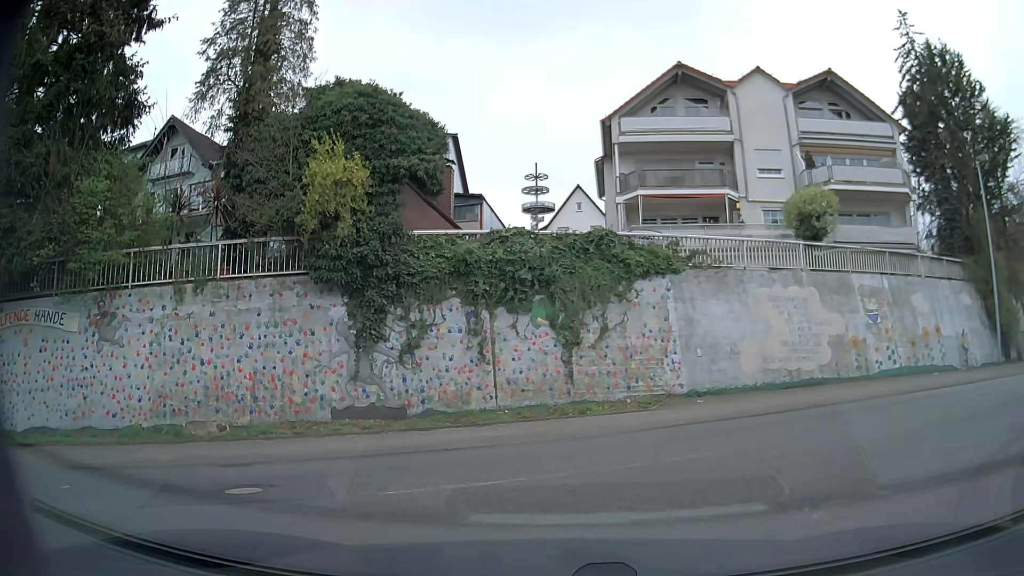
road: residential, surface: asphalt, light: Day
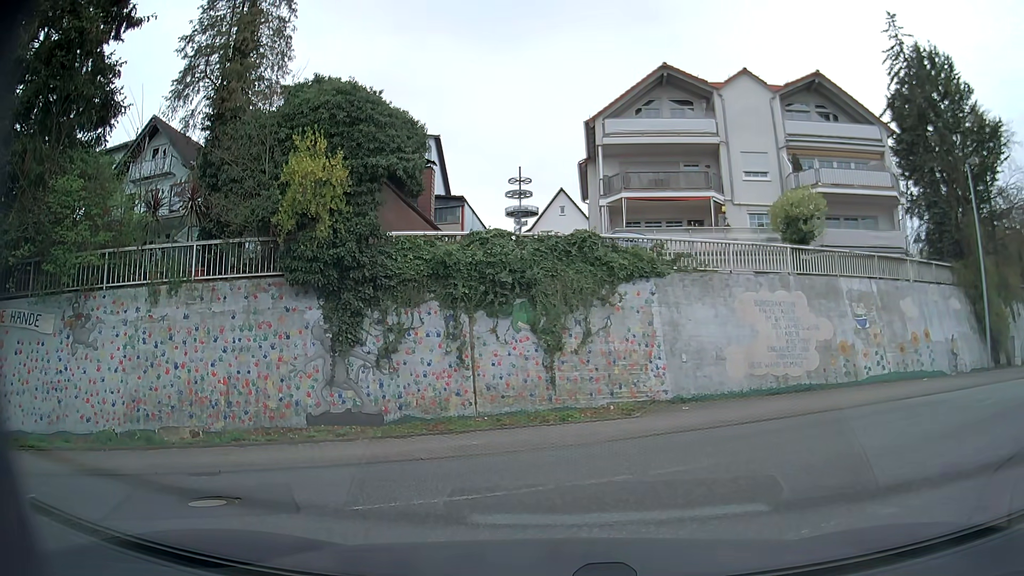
(0.0, +0.6) m; 0°
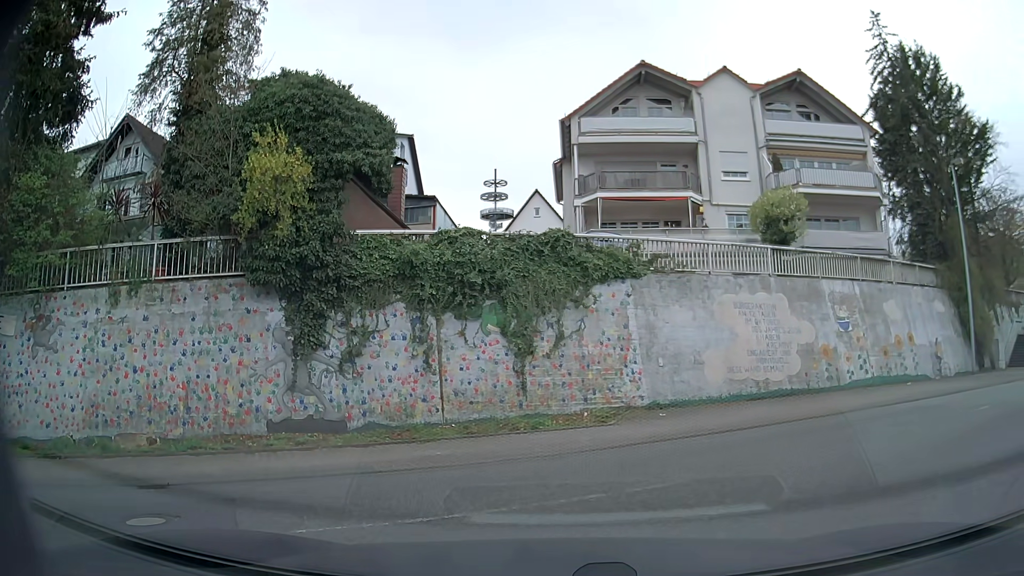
(0.0, +0.7) m; +1°
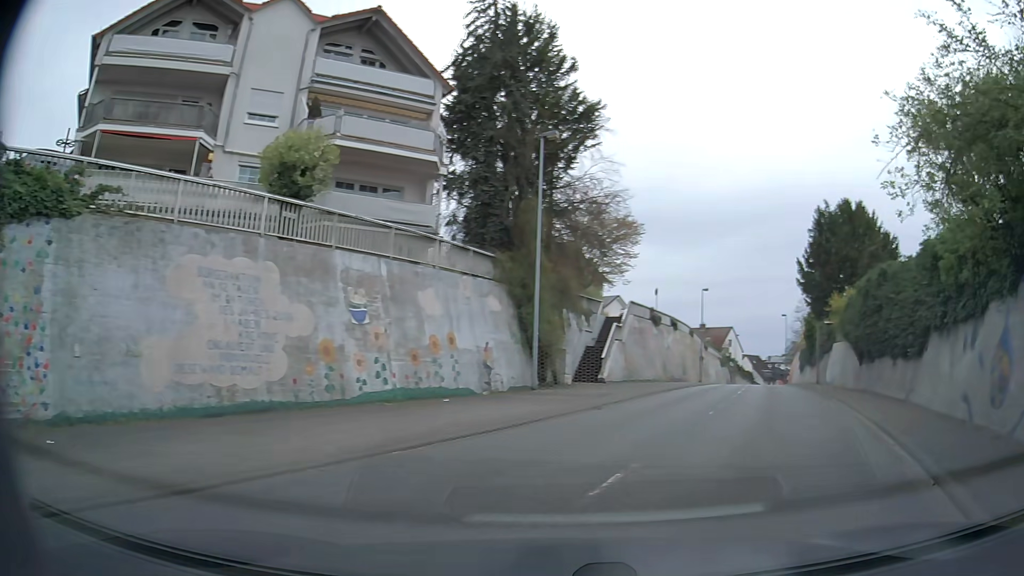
(+2.4, +6.6) m; +42°
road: secondary
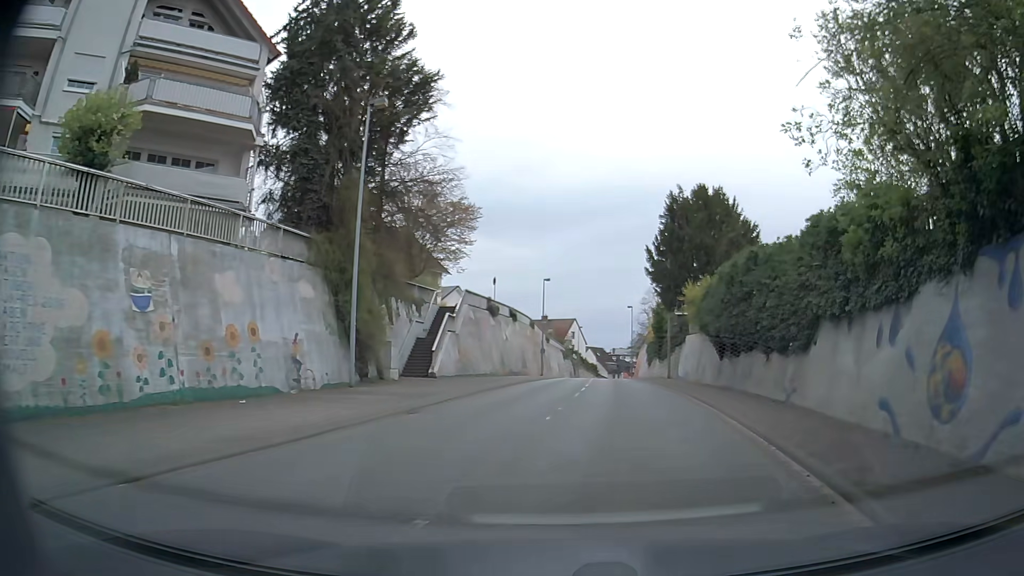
(+0.4, +3.0) m; +14°
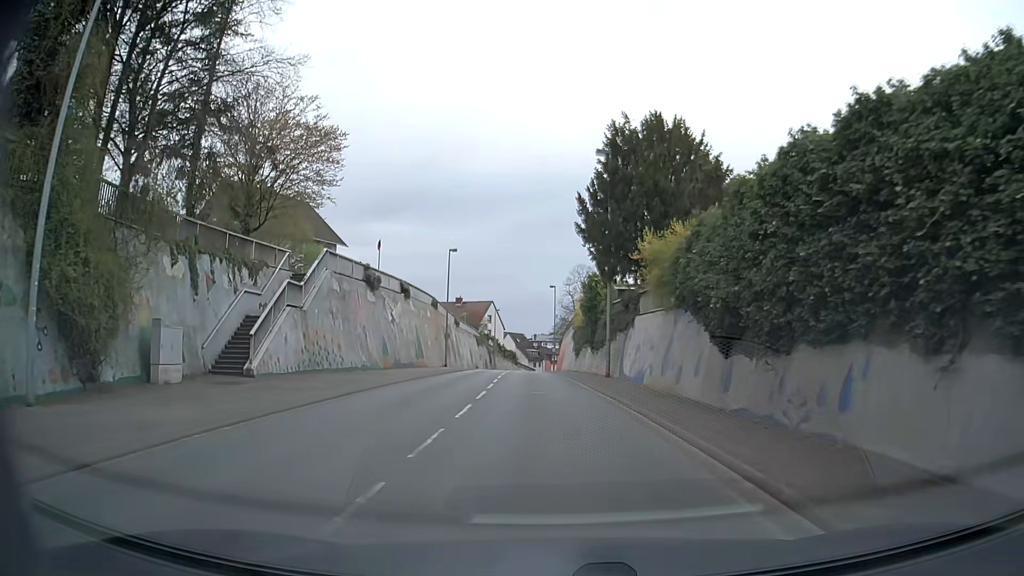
(+1.2, +12.7) m; +6°
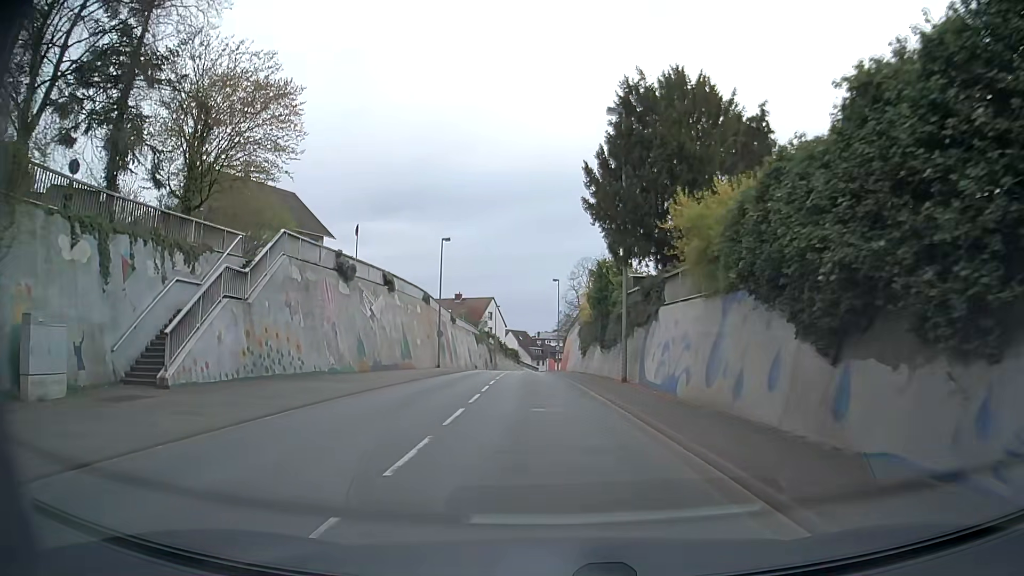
(0.0, +5.6) m; 0°
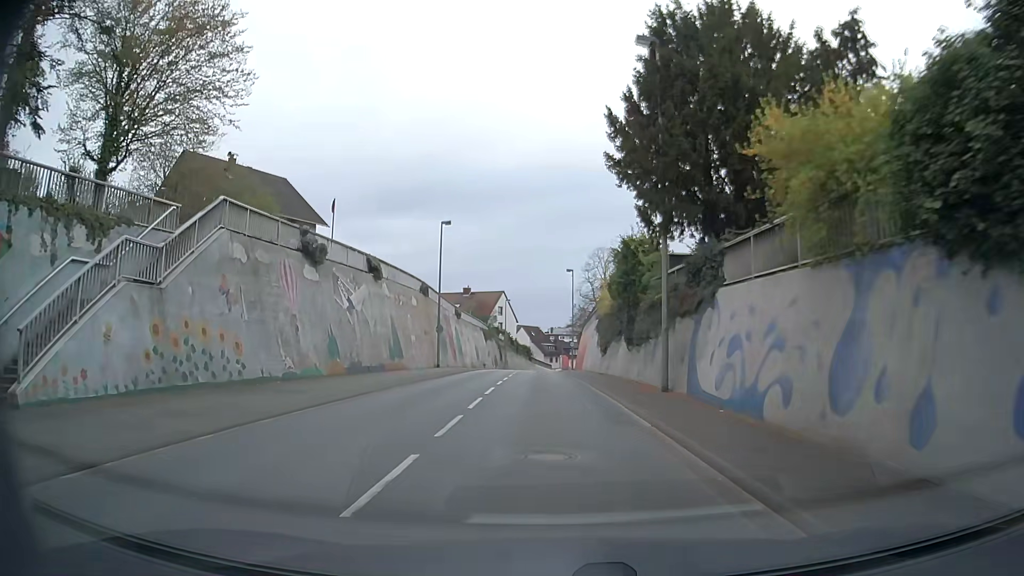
(-0.1, +6.3) m; -1°
(0, +10) (0, +20) (-1, +30) (-1, +40) (-1, +50) (-1, +60) (-1, +70) (-1, +80) (0, +90) (+1, +100) m
